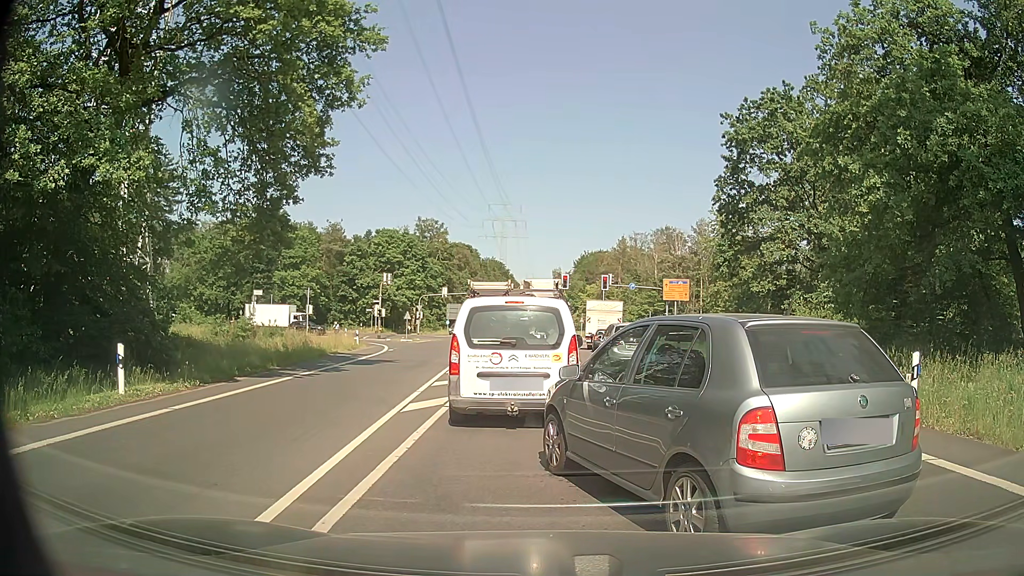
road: secondary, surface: asphalt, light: Day
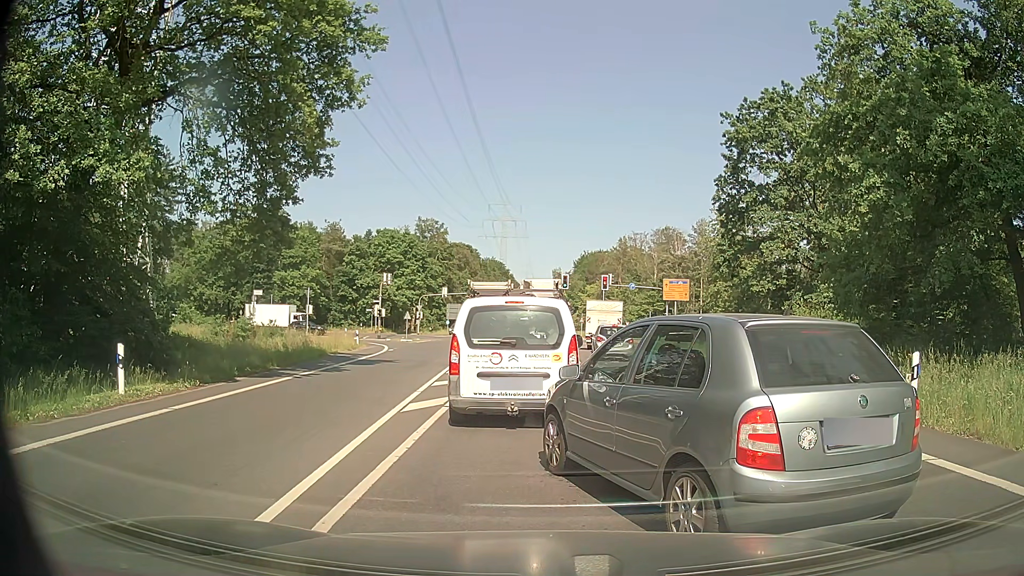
(0.0, 0.0) m; 0°
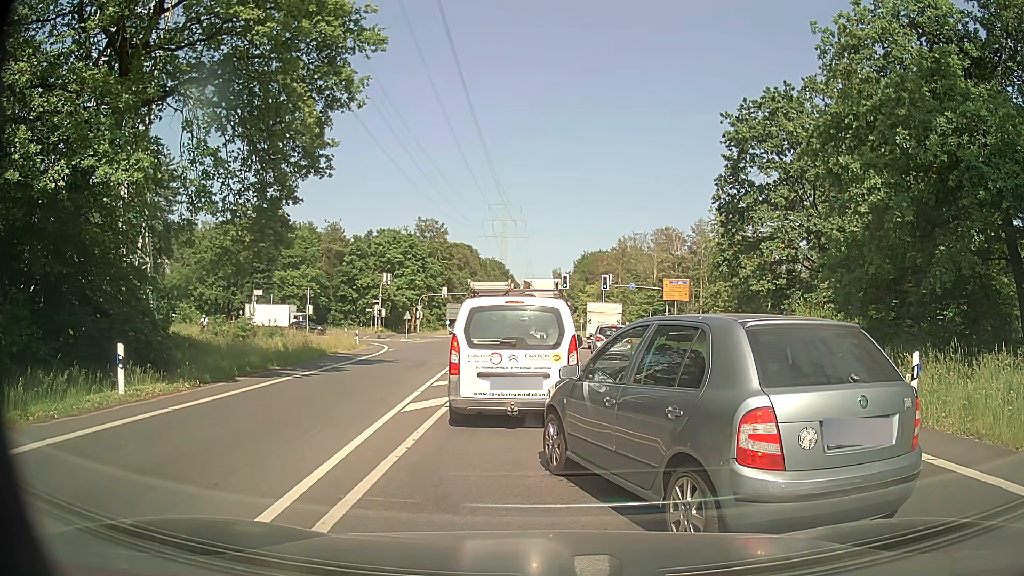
(0.0, 0.0) m; 0°
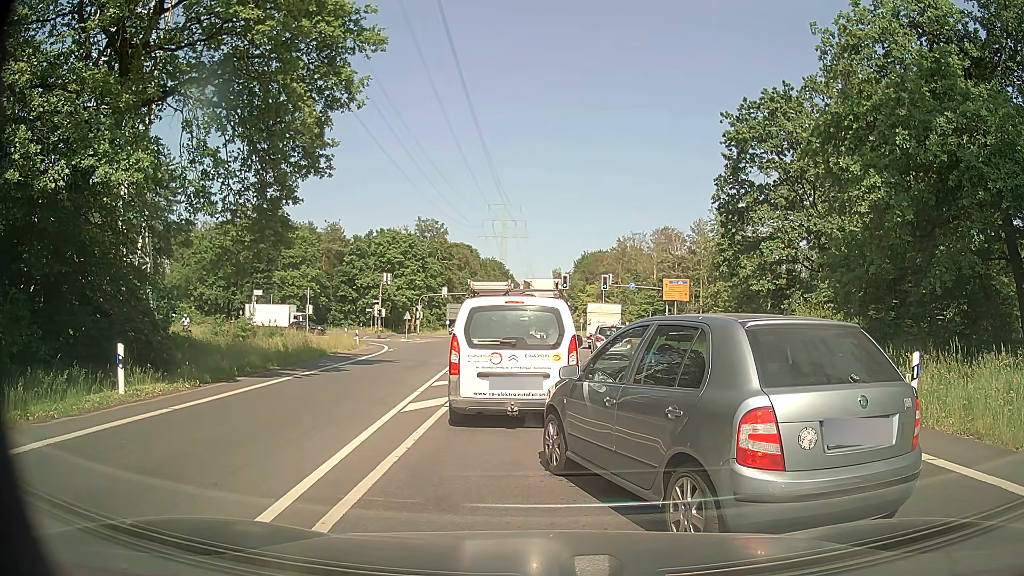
(0.0, 0.0) m; 0°
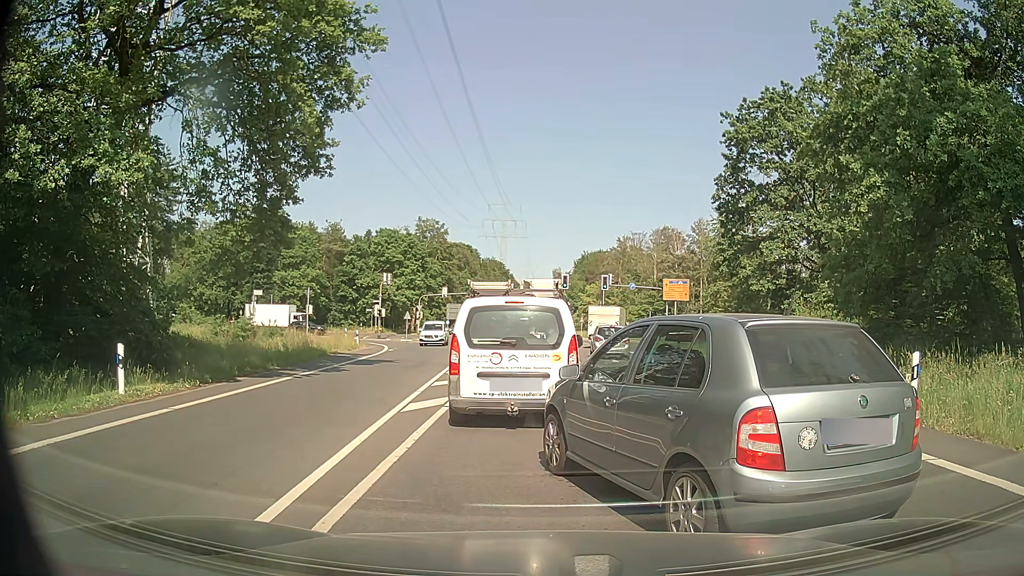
(0.0, 0.0) m; 0°
(0, +10) (-1, +20) (-1, +30) (-1, +40) (-1, +50) (-1, +60) (-1, +70) (-2, +80) (-2, +90) (-3, +100) m
